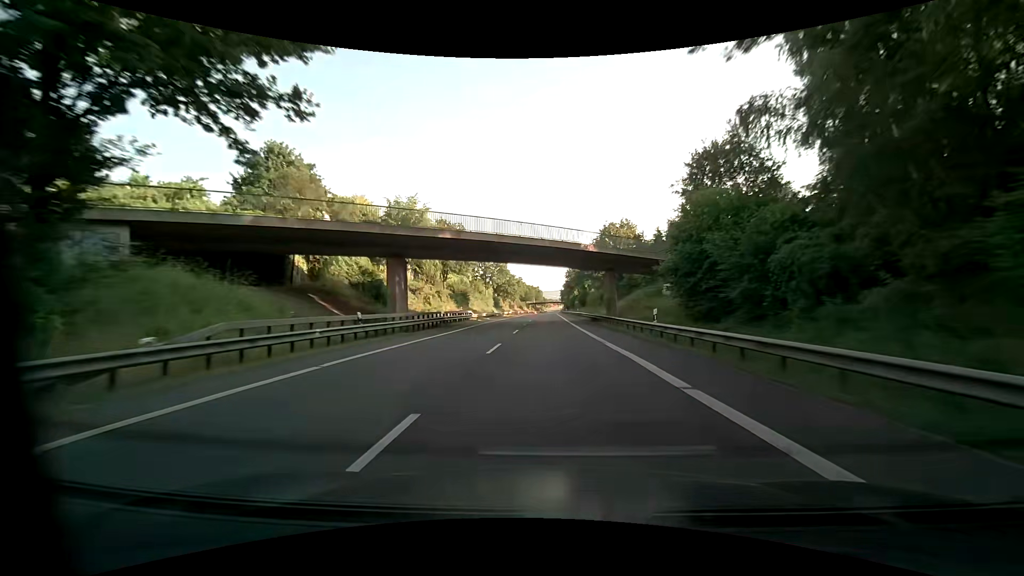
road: primary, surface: asphalt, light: Day
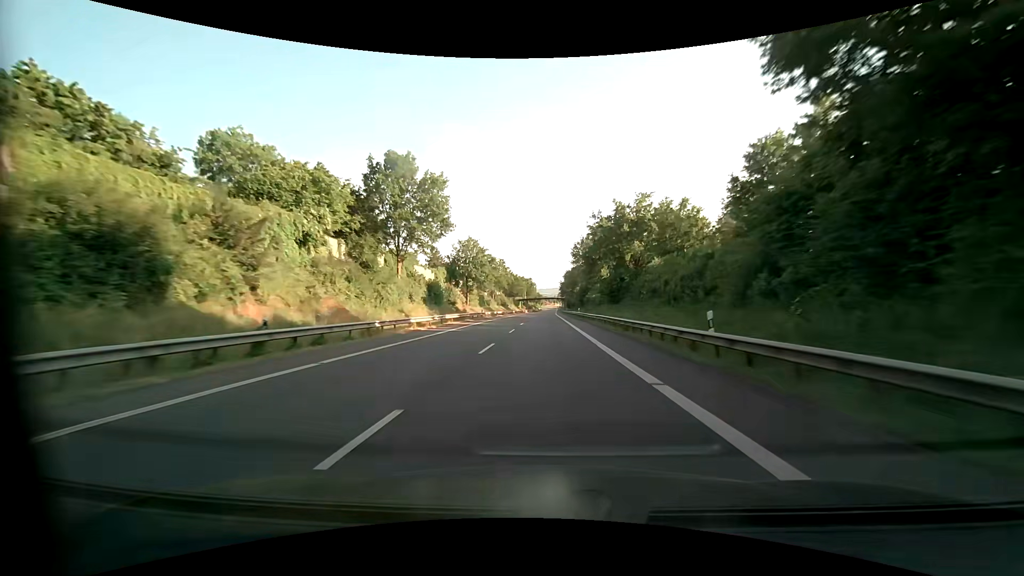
(+0.3, +59.6) m; 0°
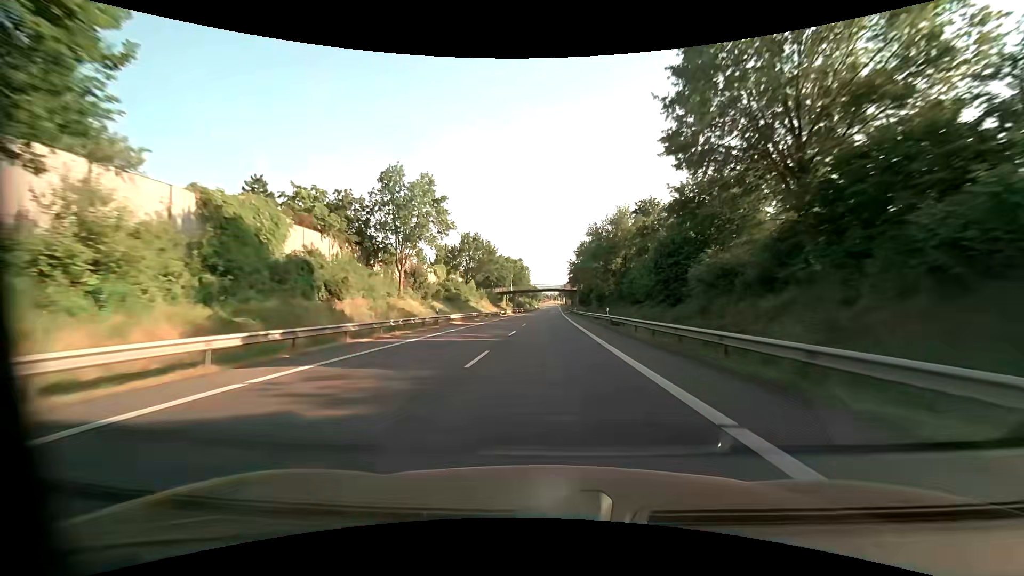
(+0.1, +75.4) m; 0°
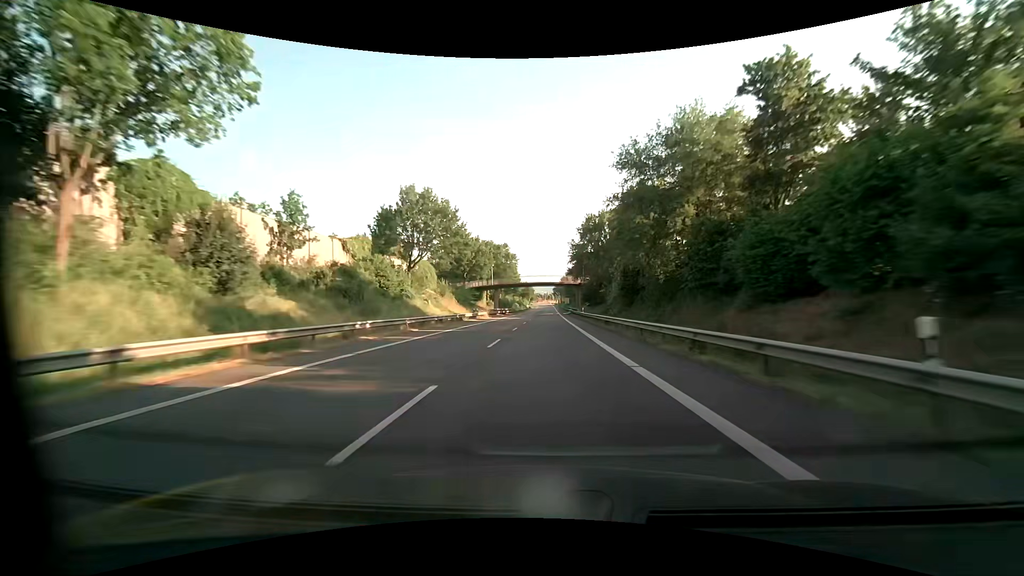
(+0.2, +30.5) m; +1°
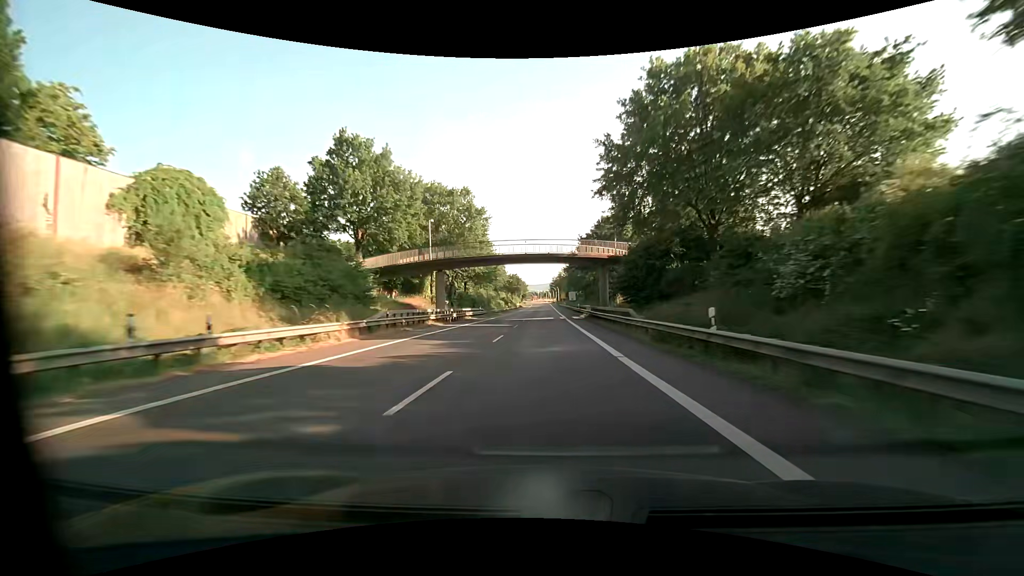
(0.0, +46.1) m; 0°
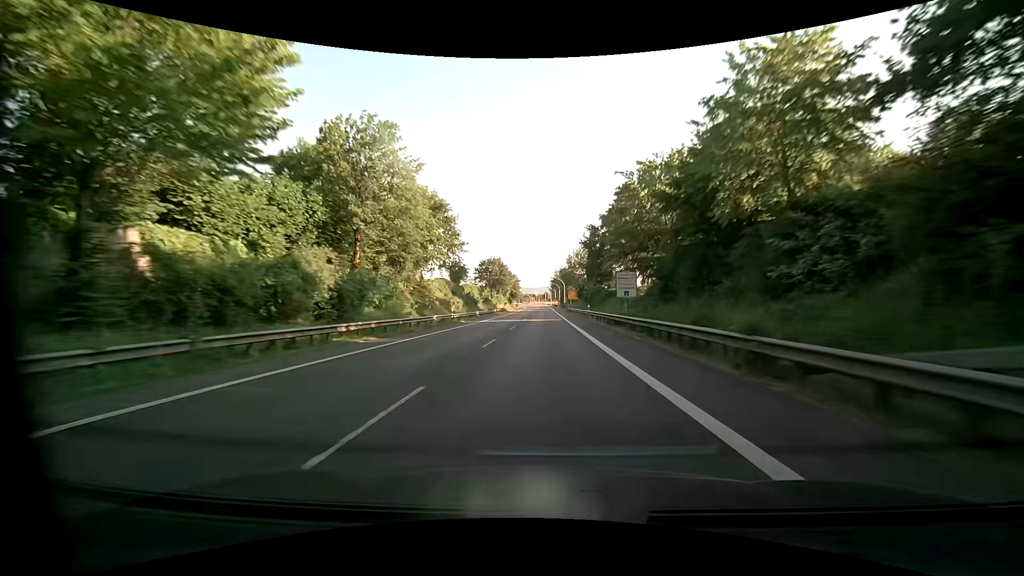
(+0.1, +62.0) m; 0°
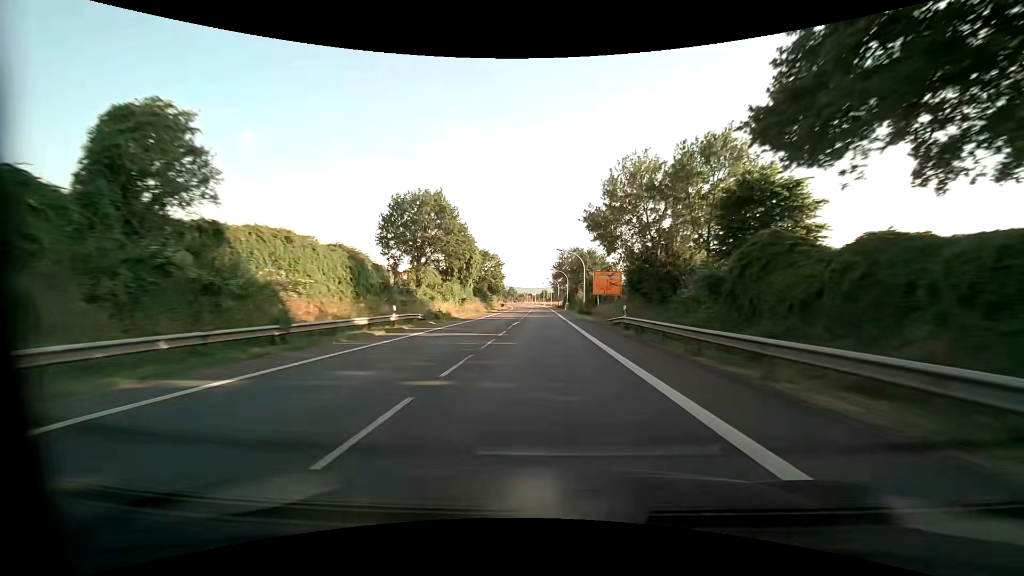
(-0.3, +61.1) m; 0°
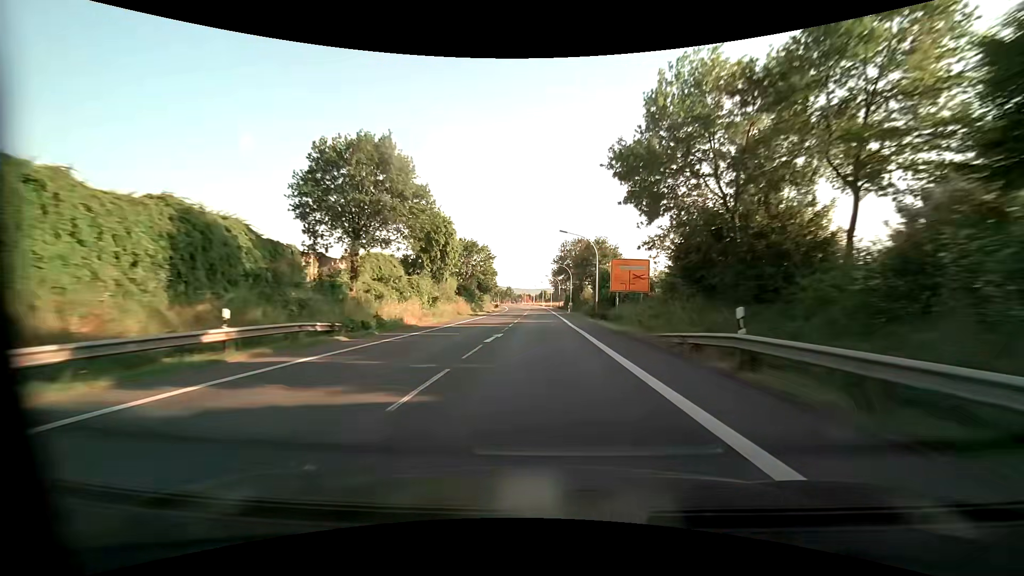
(0.0, +15.0) m; 0°
(0, +10) (0, +20) (0, +30) (0, +40) (0, +50) (0, +60) (0, +70) (0, +80) (0, +90) (-1, +100) m
